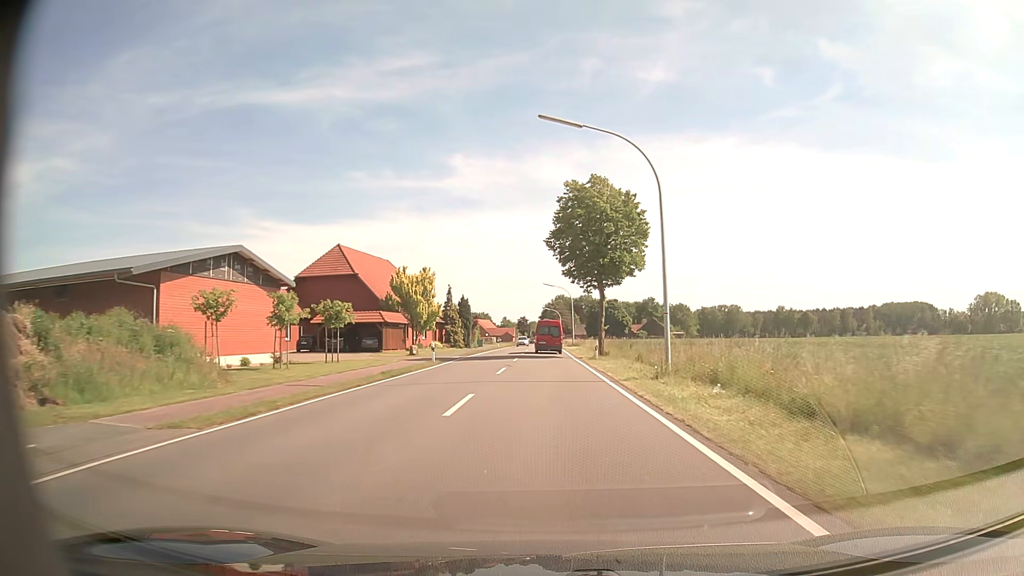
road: tertiary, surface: asphalt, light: Day
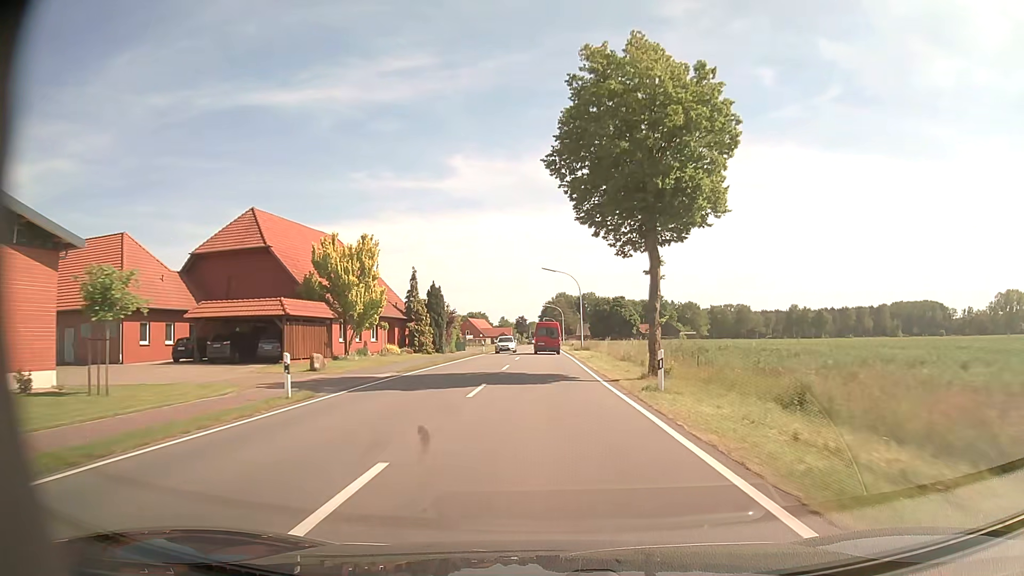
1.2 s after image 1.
(0.0, +20.6) m; 0°
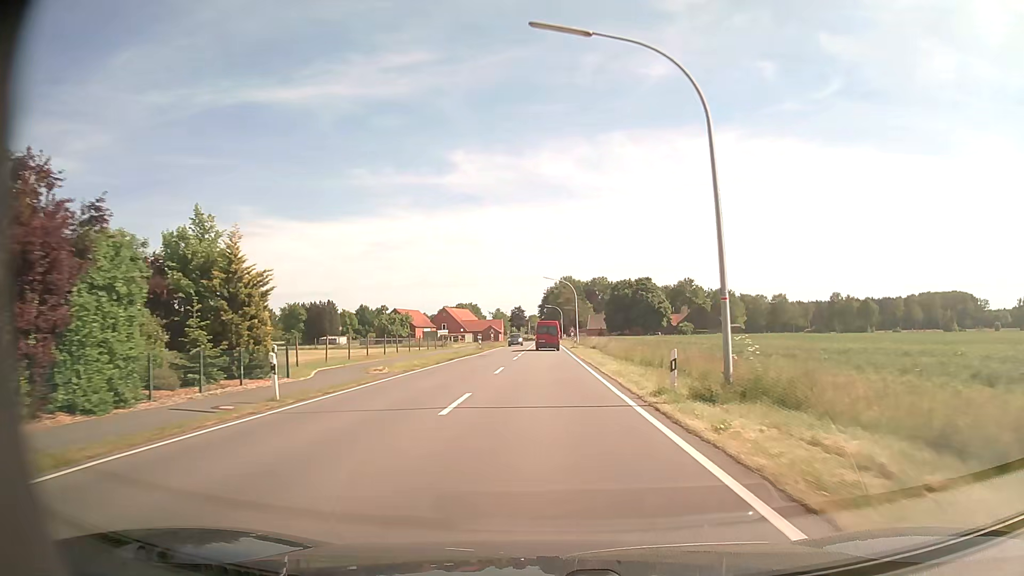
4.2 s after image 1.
(-0.1, +52.3) m; 0°
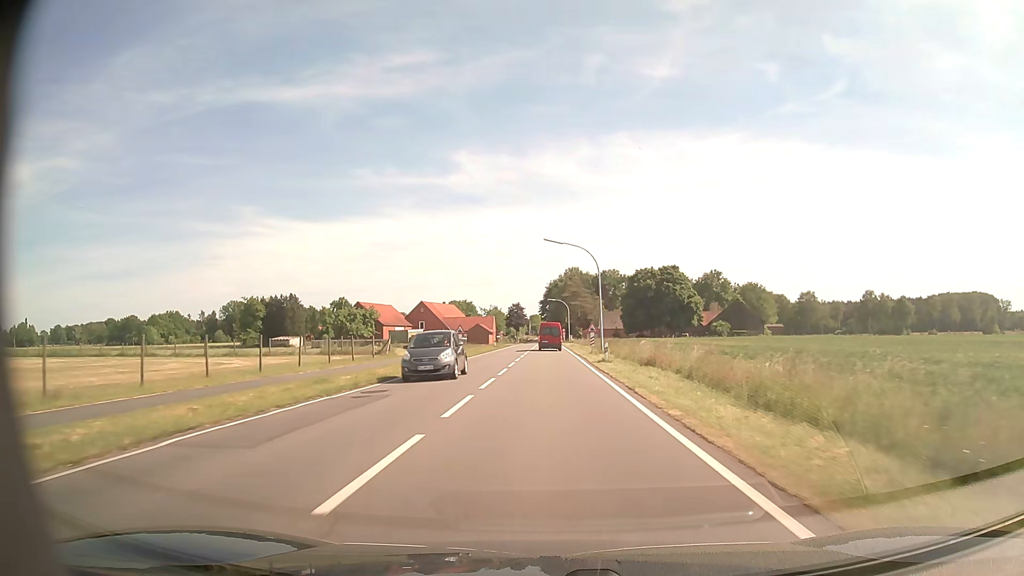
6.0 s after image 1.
(-0.1, +31.6) m; 0°
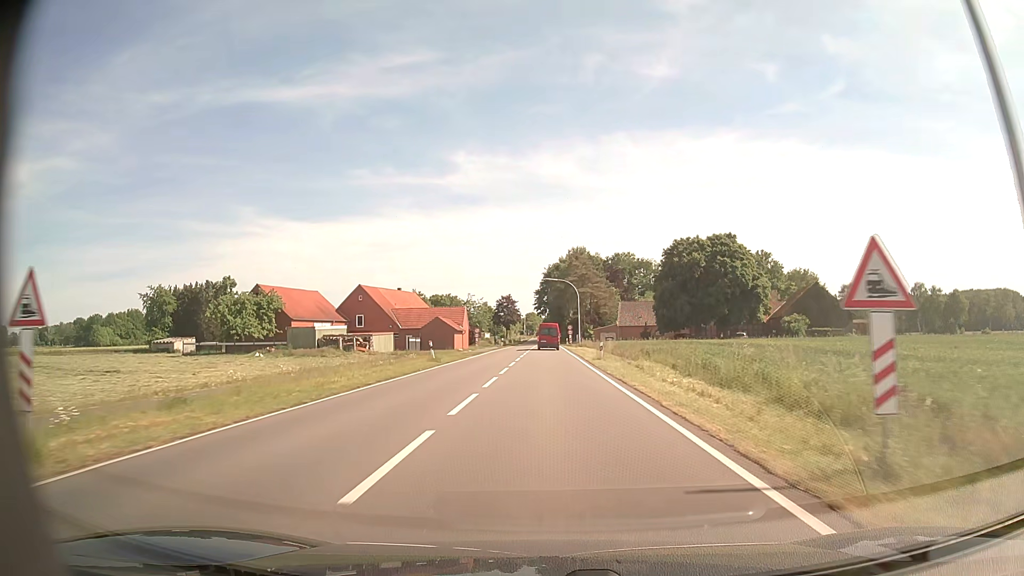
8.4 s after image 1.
(+0.1, +42.6) m; 0°
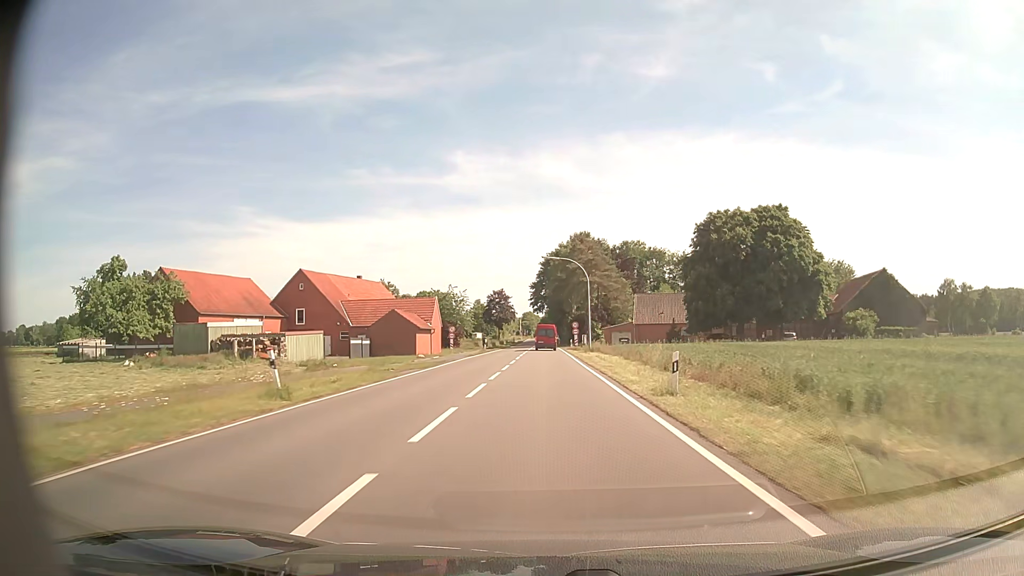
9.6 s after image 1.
(+0.1, +21.4) m; 0°
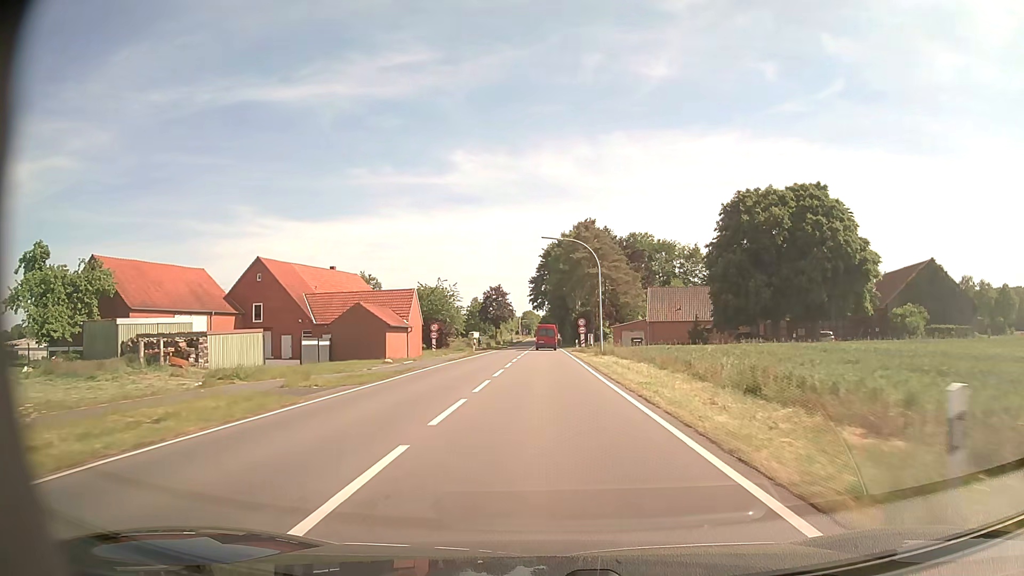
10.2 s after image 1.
(0.0, +10.7) m; 0°
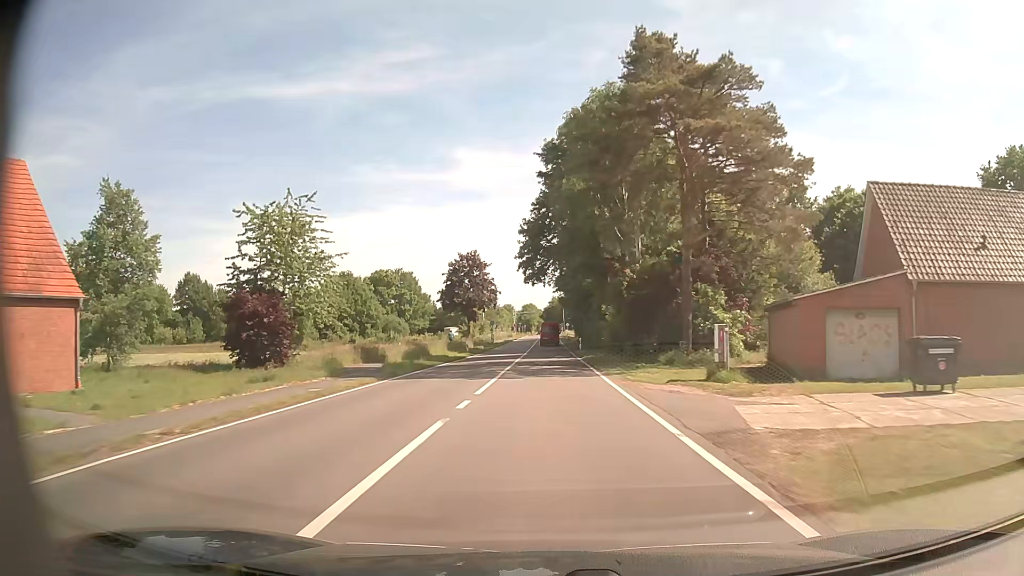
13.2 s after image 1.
(-0.2, +53.8) m; 0°
(0, +10) (0, +20) (0, +30) (0, +40) (0, +50) (0, +60) (0, +70) (0, +80) (0, +90) (0, +100) m
